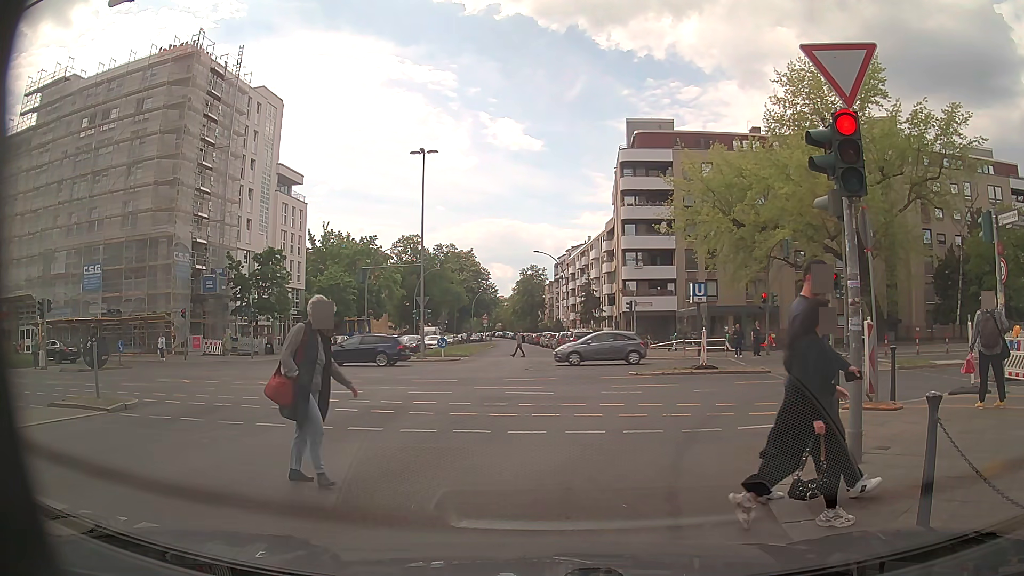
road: tertiary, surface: asphalt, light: Day
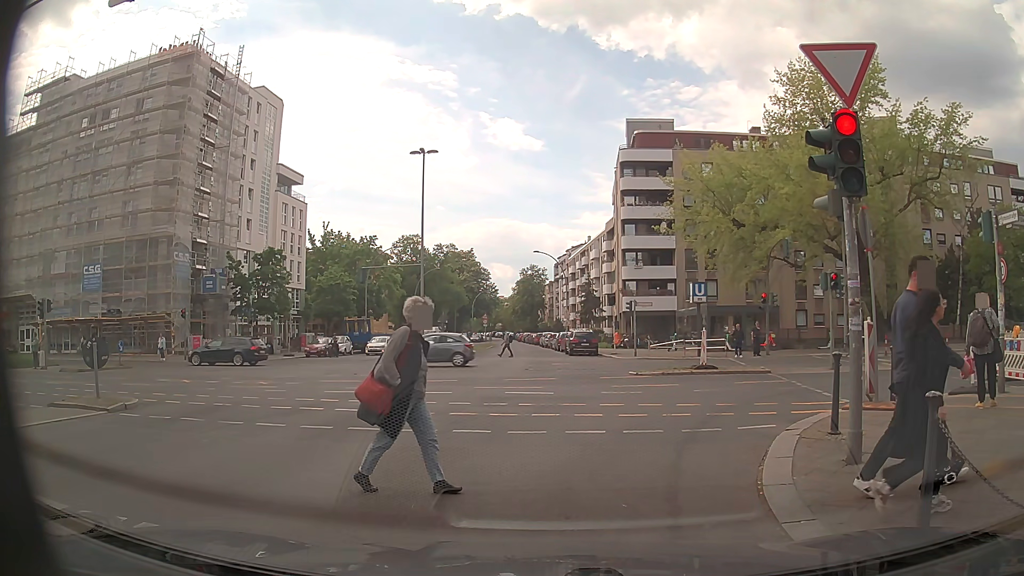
(0.0, 0.0) m; 0°
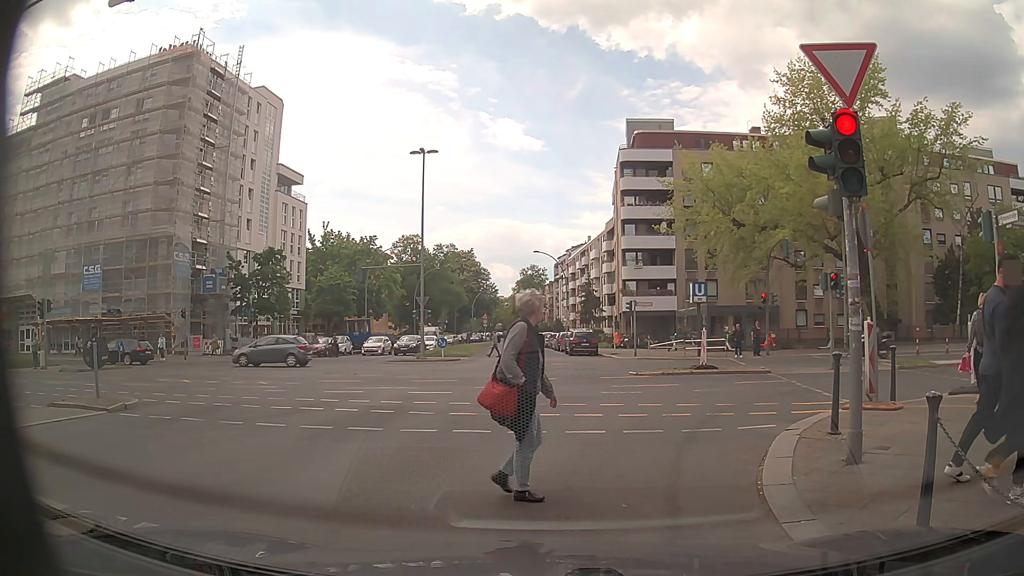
(0.0, 0.0) m; 0°
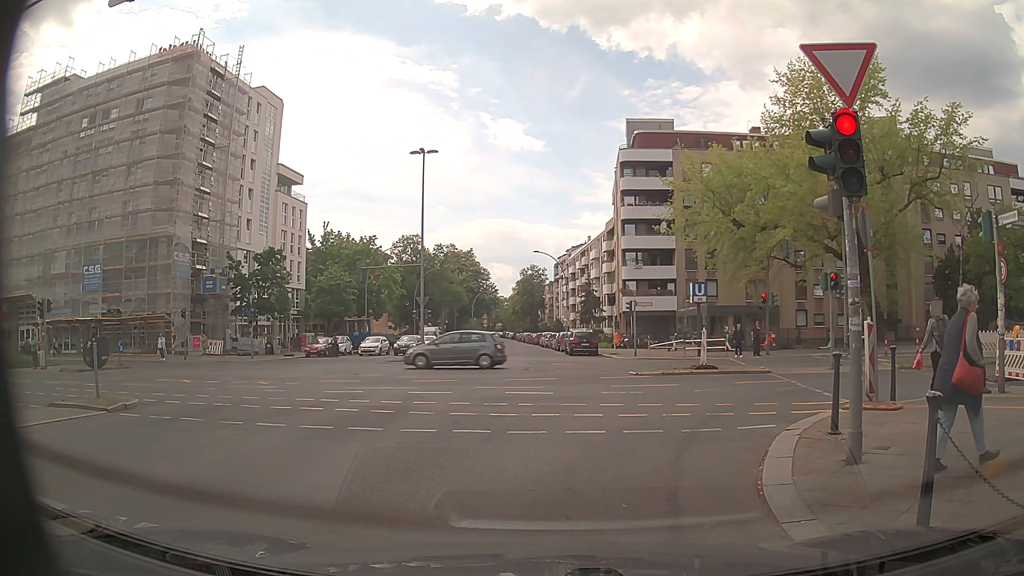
(0.0, 0.0) m; 0°
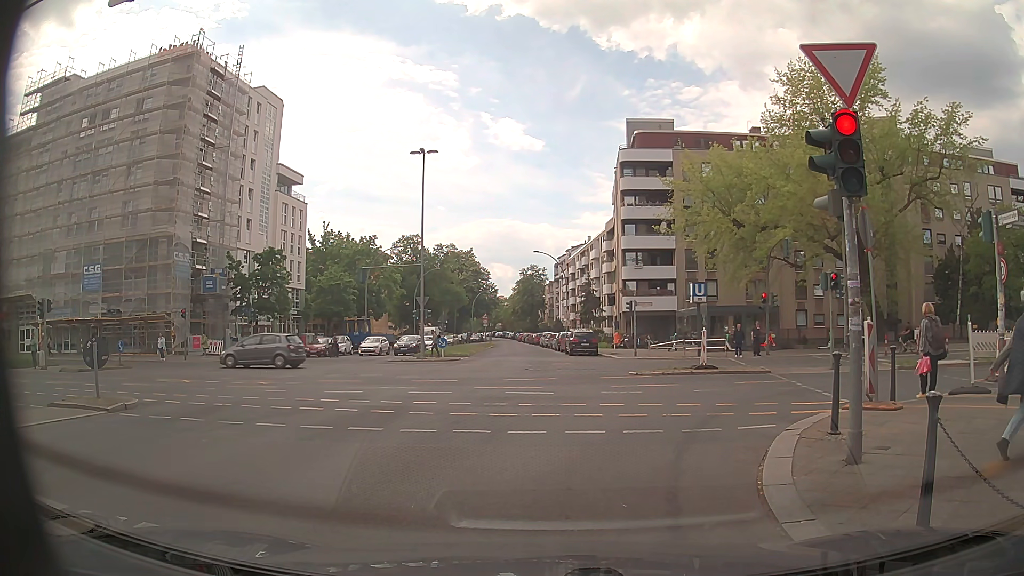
(0.0, 0.0) m; 0°
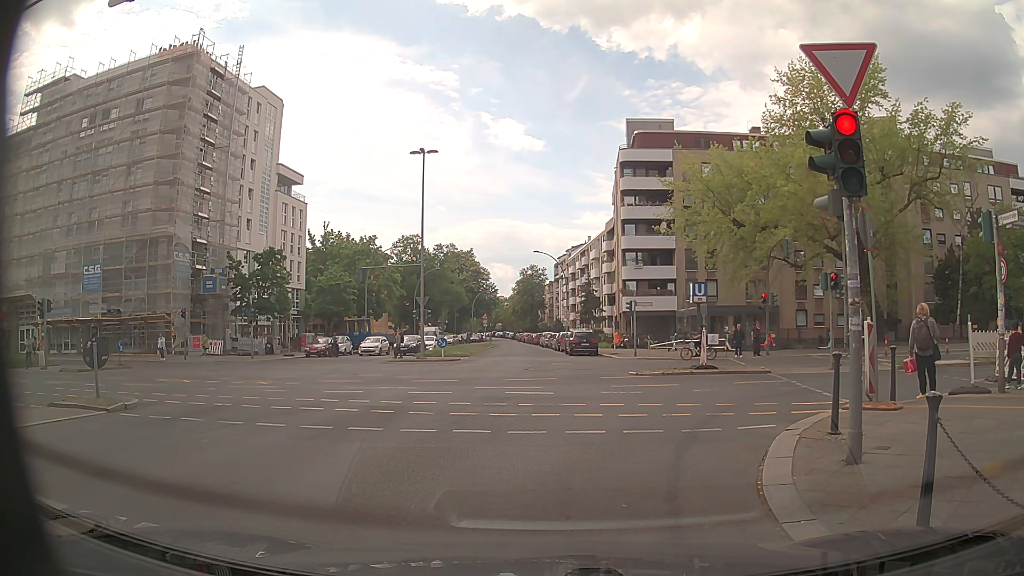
(0.0, 0.0) m; 0°
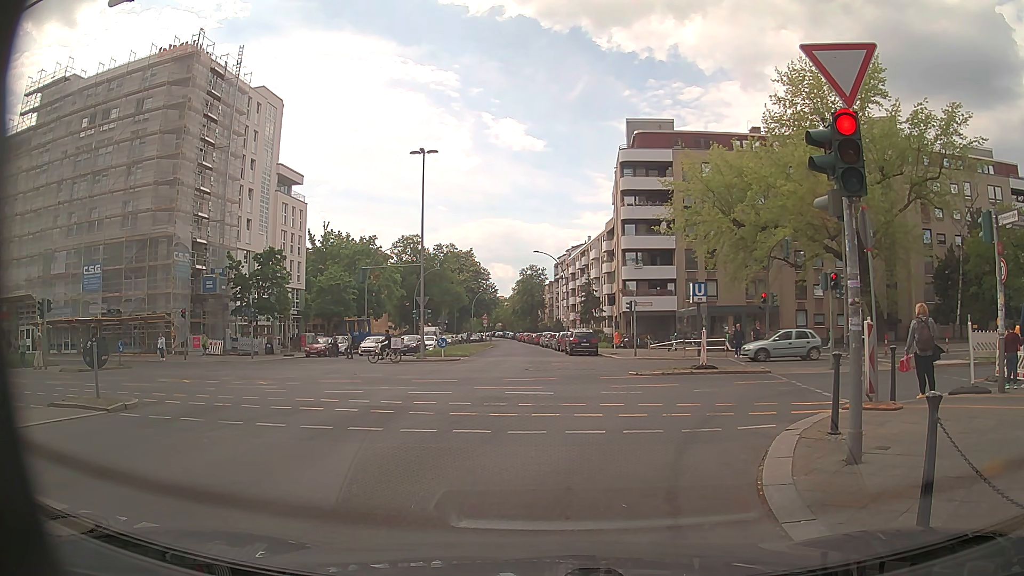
(0.0, 0.0) m; 0°
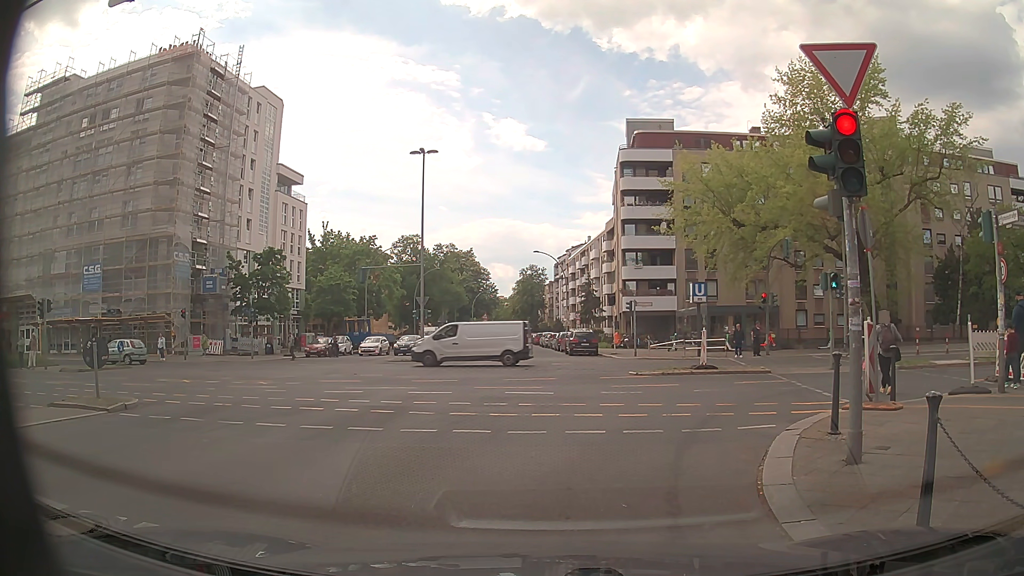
(0.0, 0.0) m; 0°
